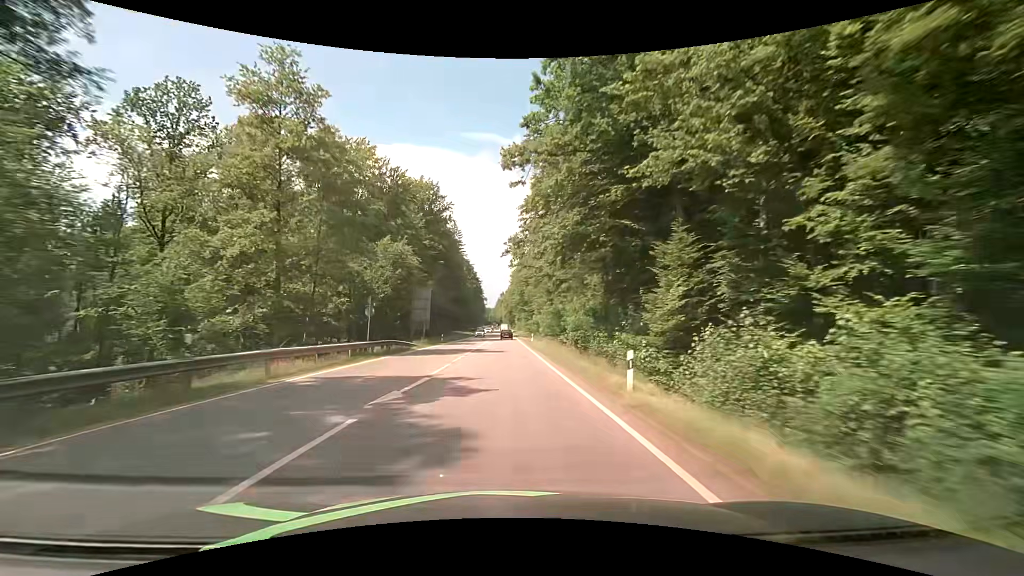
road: secondary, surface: asphalt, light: Day
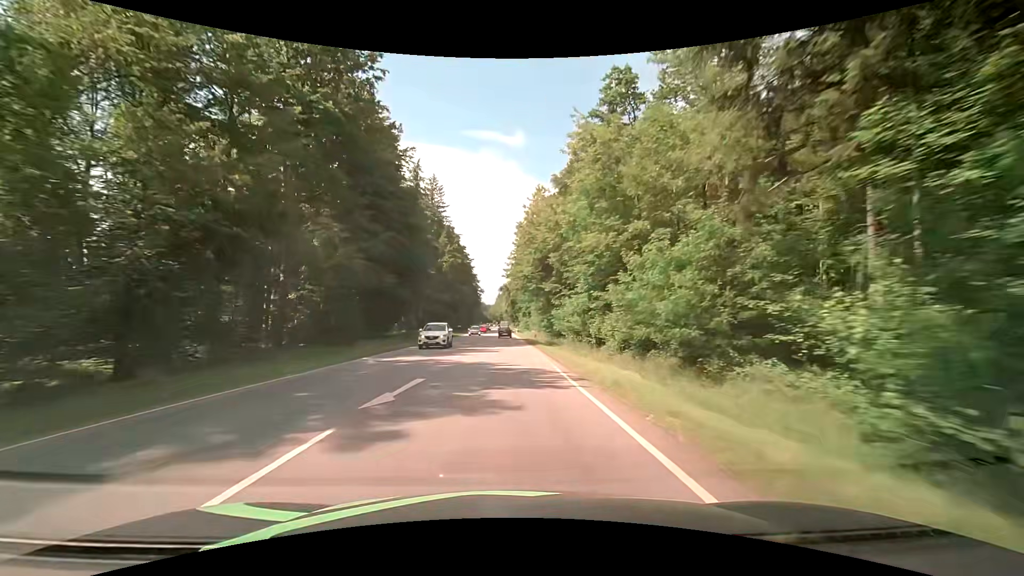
(-0.5, +55.0) m; -1°
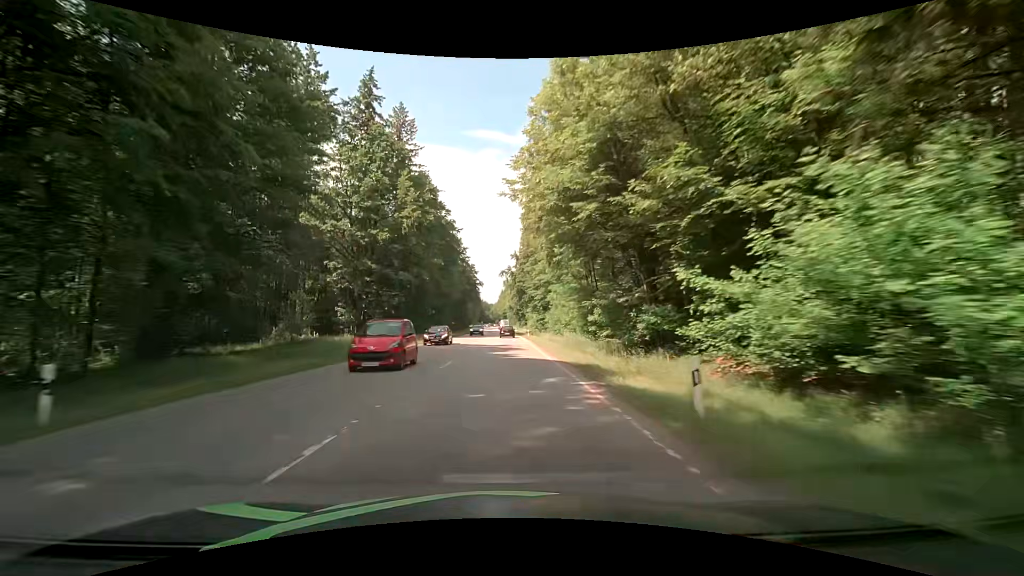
(0.0, +40.9) m; 0°
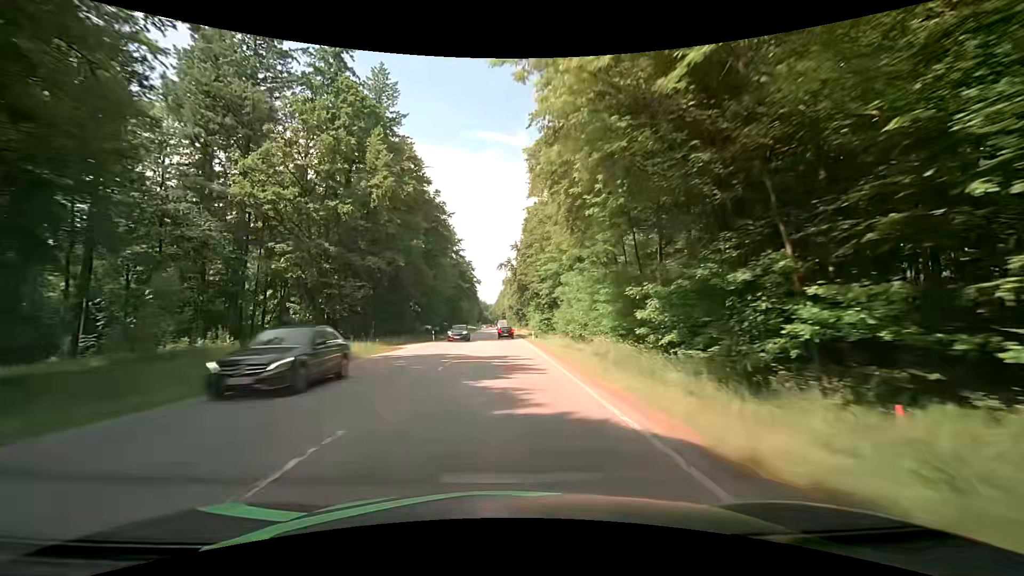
(+0.1, +13.3) m; 0°
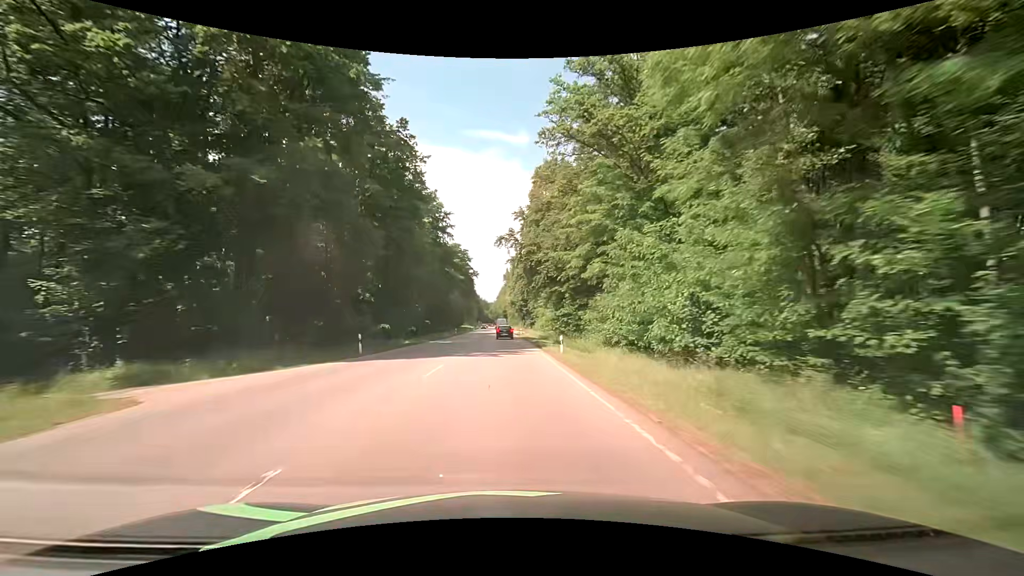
(+0.1, +25.8) m; 0°
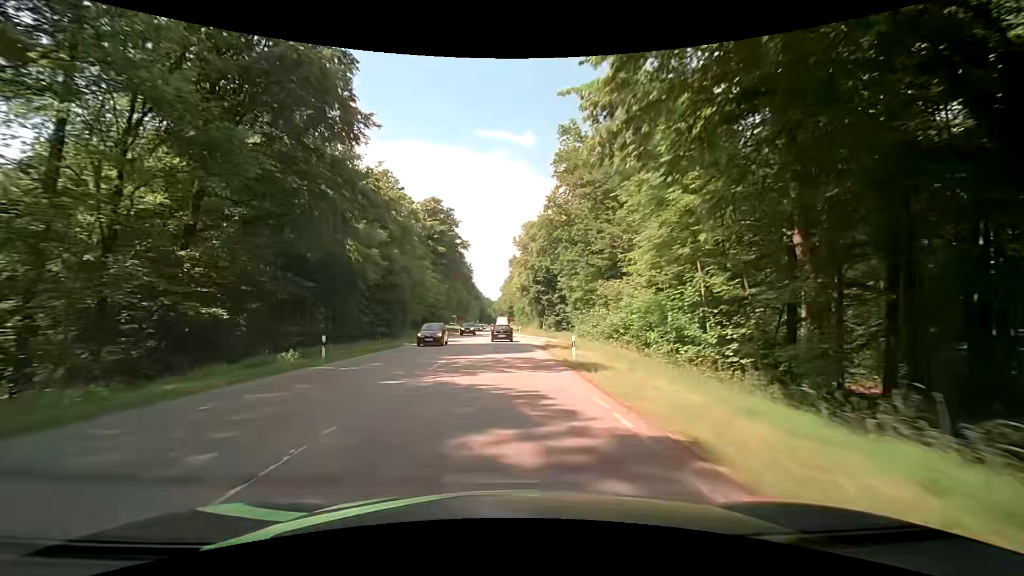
(-0.3, +57.9) m; -1°
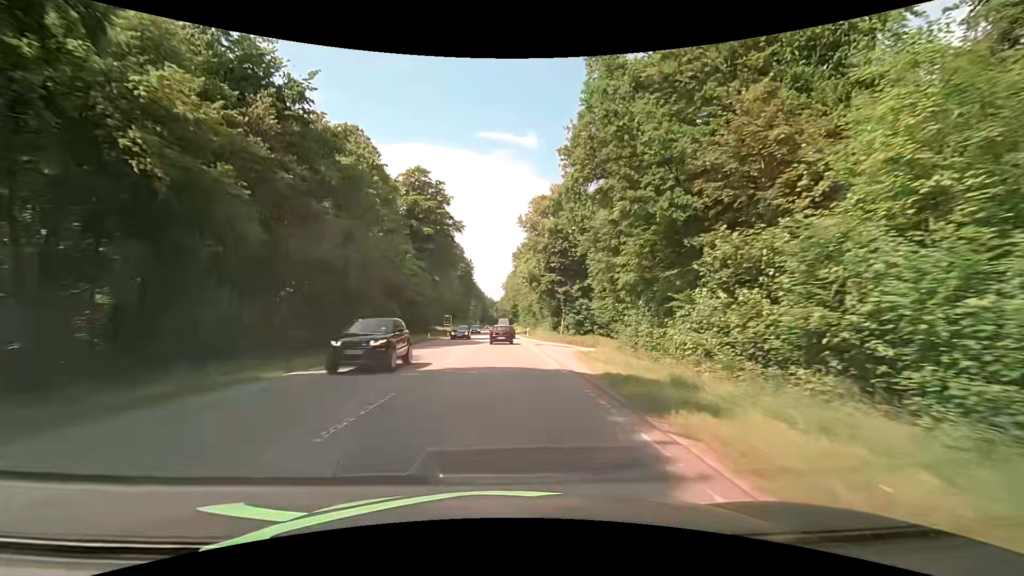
(-0.1, +20.5) m; 0°
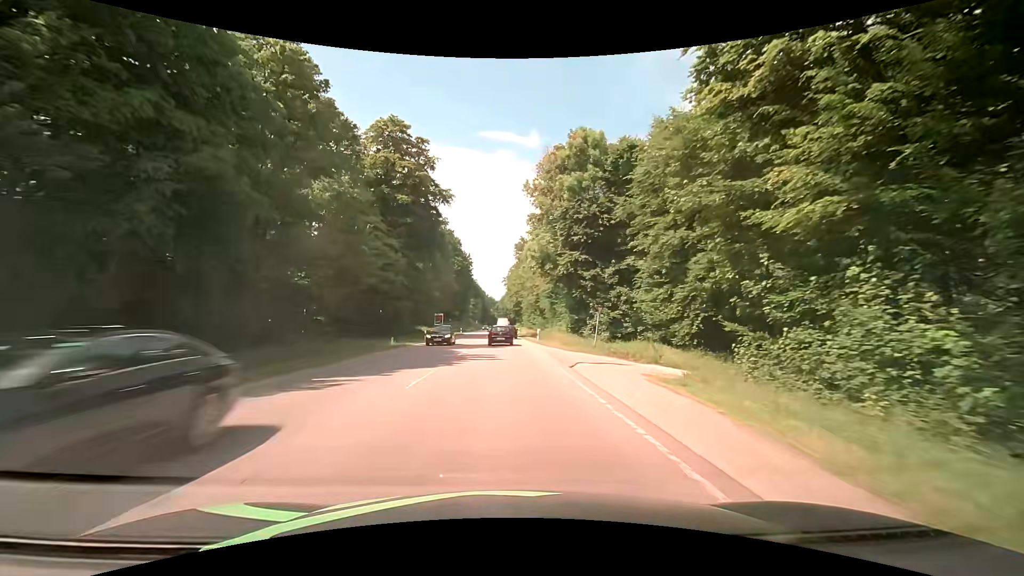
(-0.1, +19.5) m; 0°
